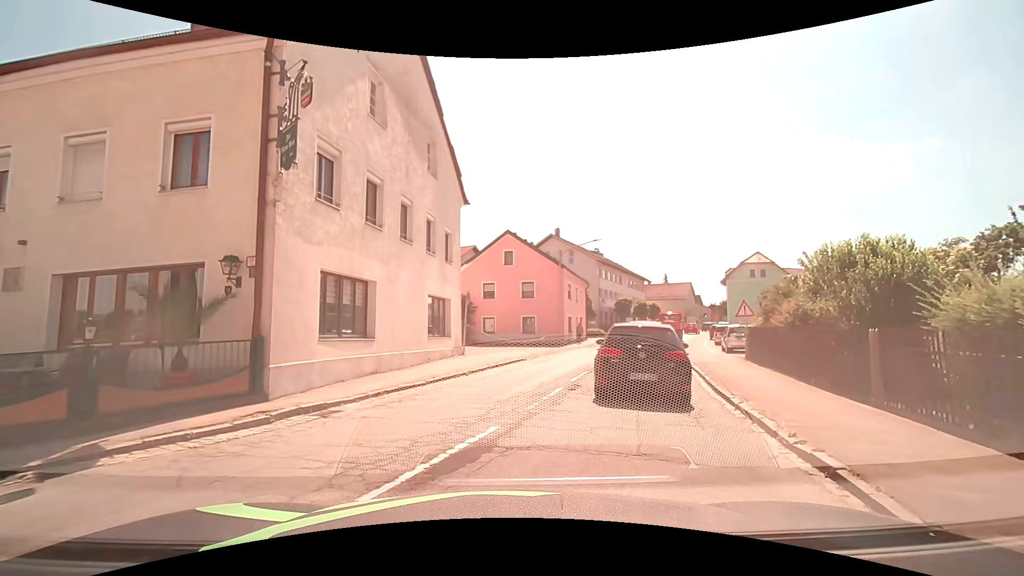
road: secondary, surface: asphalt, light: Day
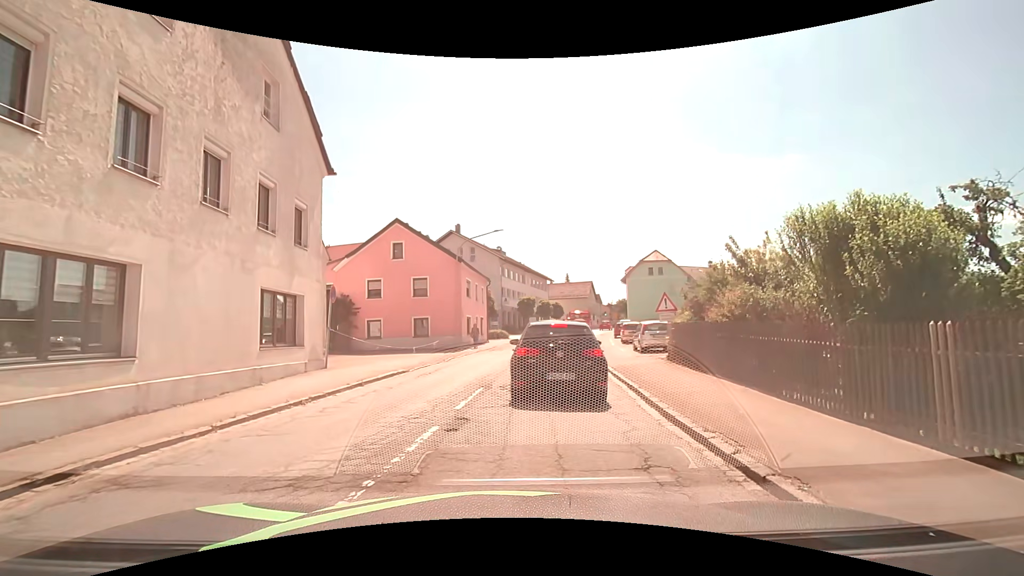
(+0.5, +4.3) m; +12°
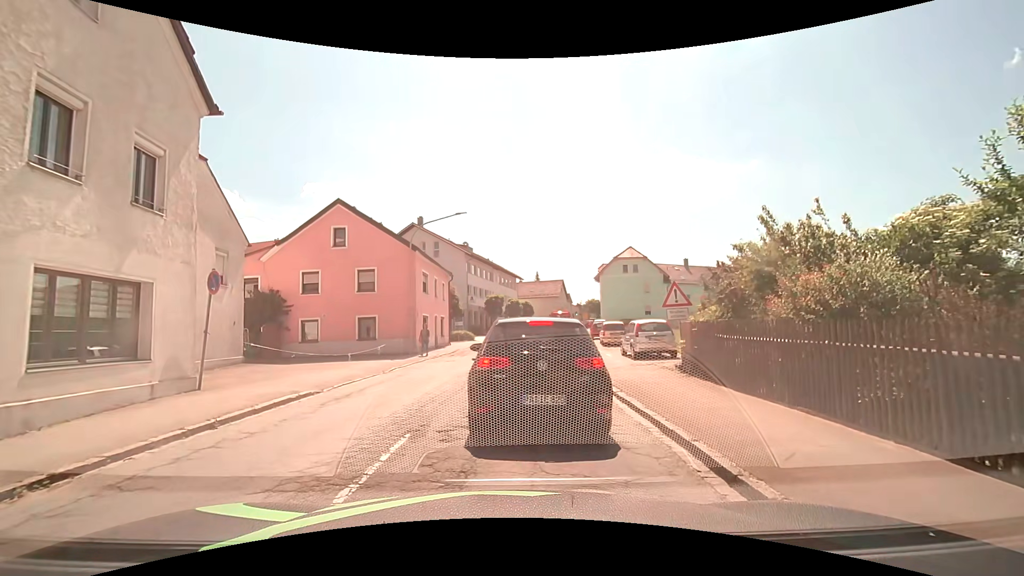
(+0.1, +4.8) m; +3°
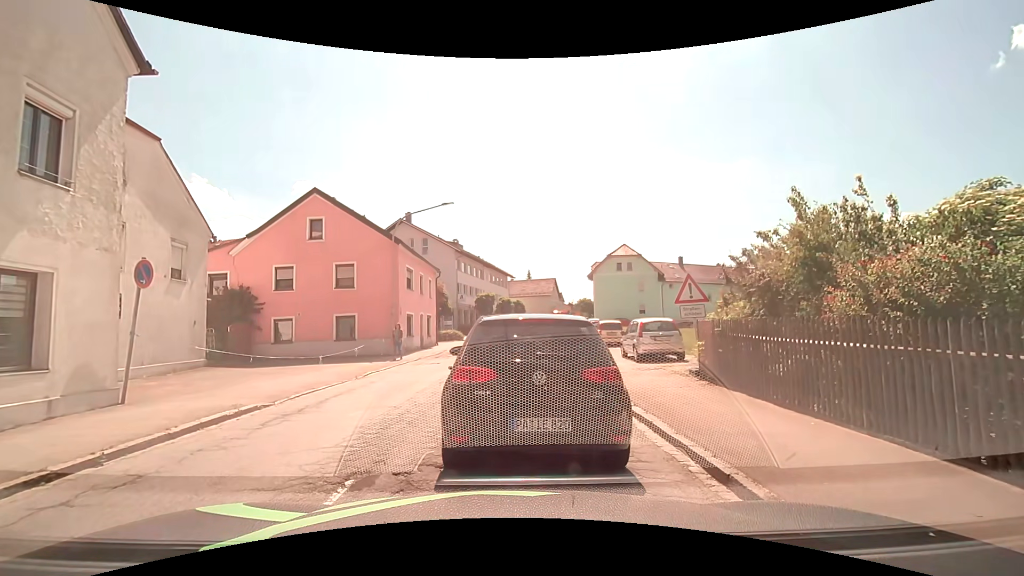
(0.0, +1.7) m; +1°
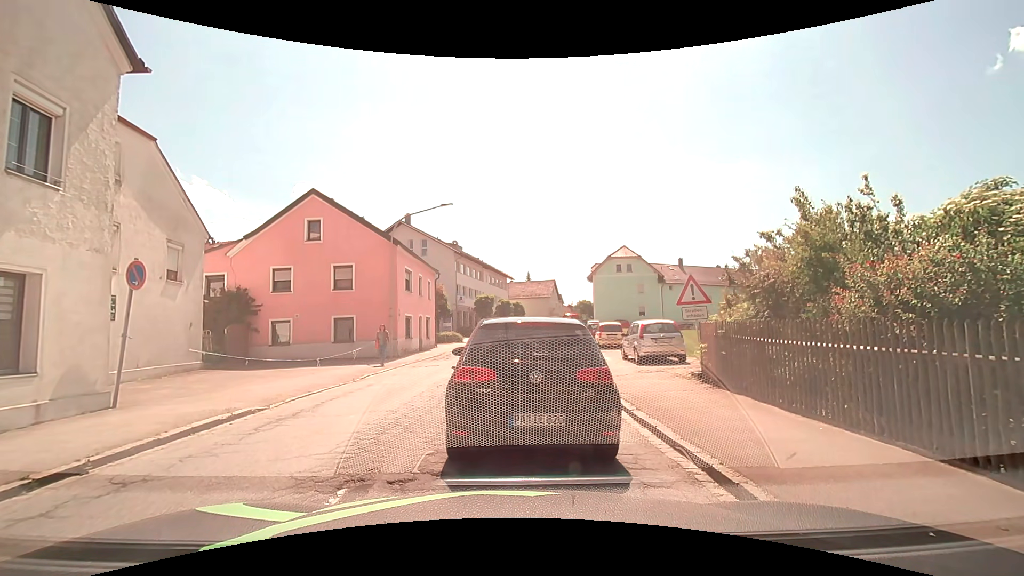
(0.0, +0.2) m; 0°
